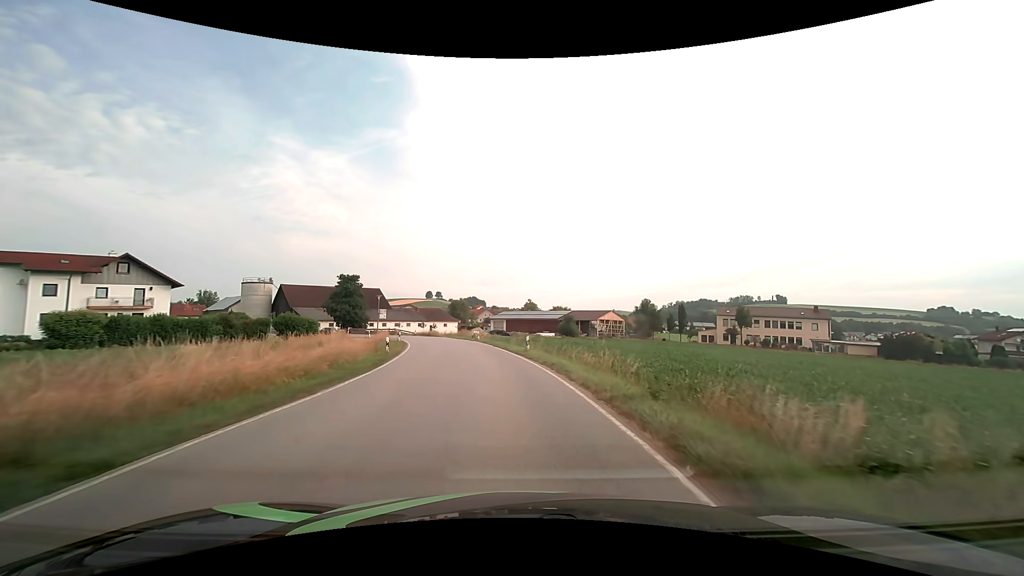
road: secondary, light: Day
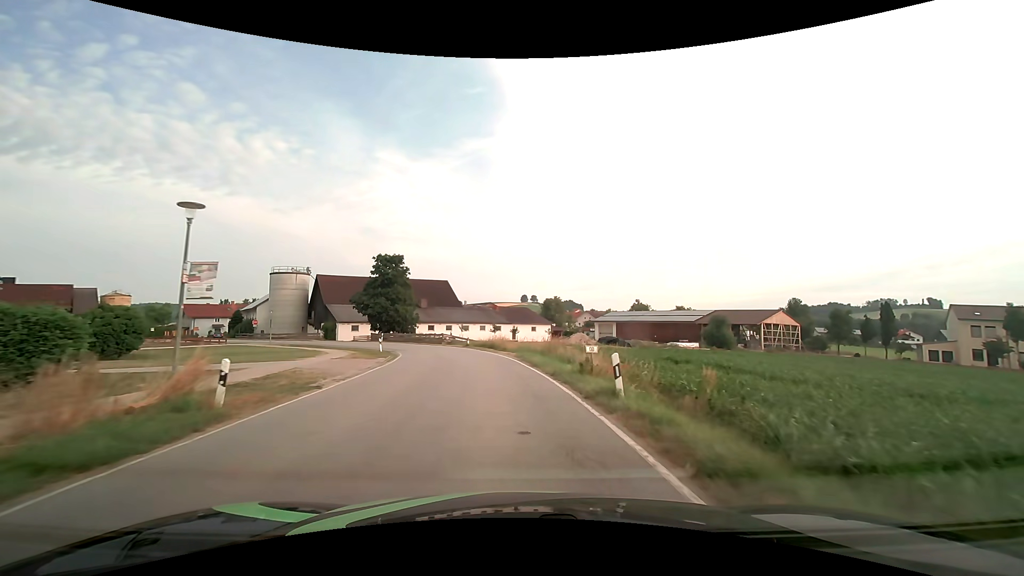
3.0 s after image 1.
(-3.4, +37.8) m; -11°
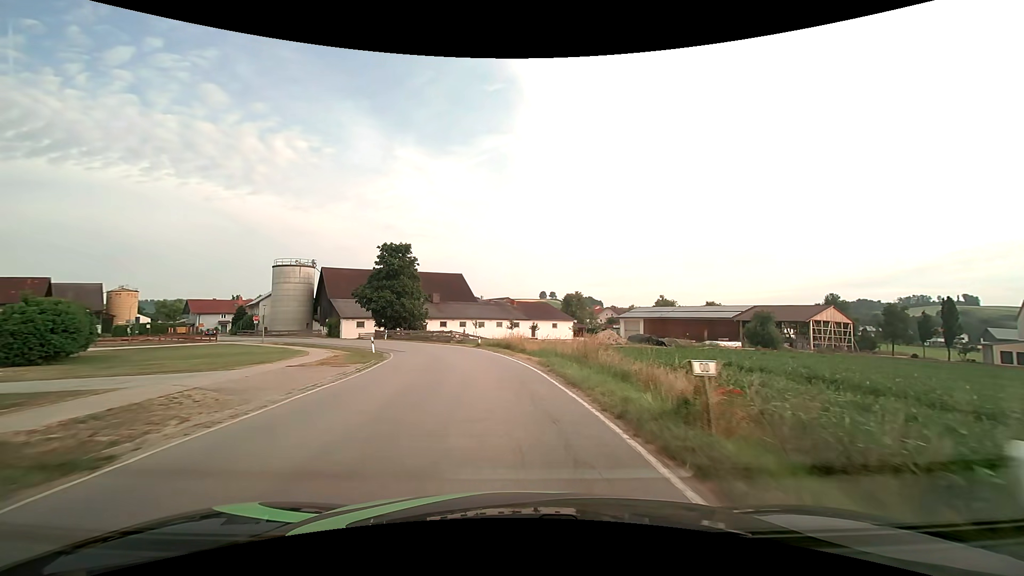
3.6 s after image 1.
(-0.2, +7.4) m; -2°
(0, +10) (-1, +20) (-3, +30) (-6, +39) (-11, +48) (-17, +56) (-24, +63) (-32, +69) (-40, +75) (-48, +82) m
